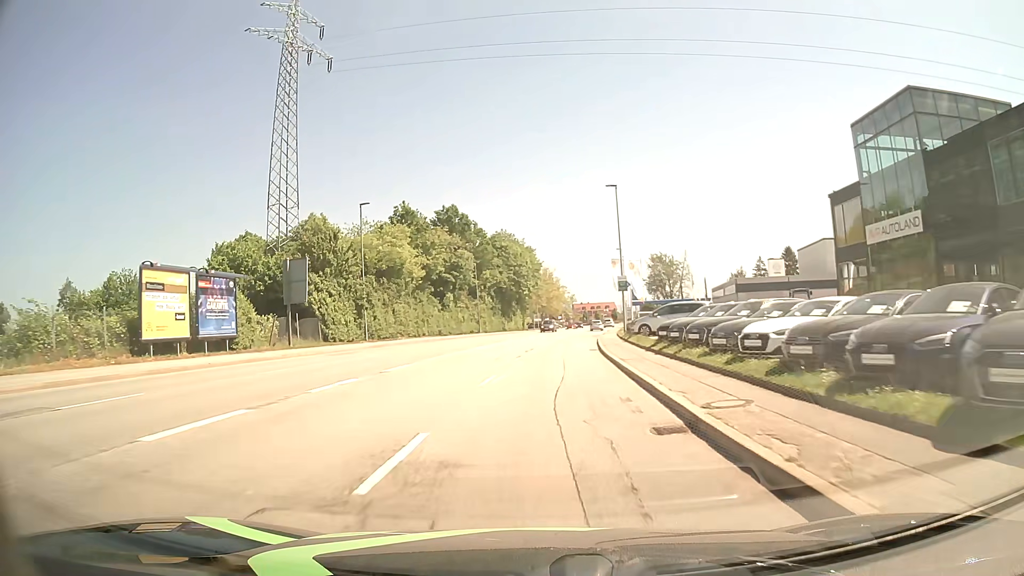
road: tertiary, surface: asphalt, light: Day
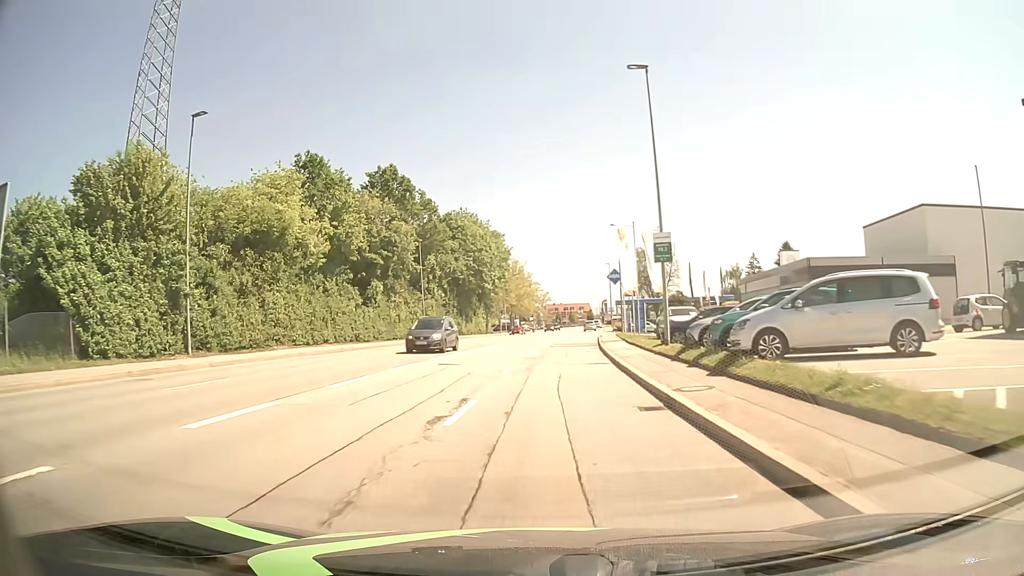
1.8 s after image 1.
(+0.6, +22.9) m; +2°
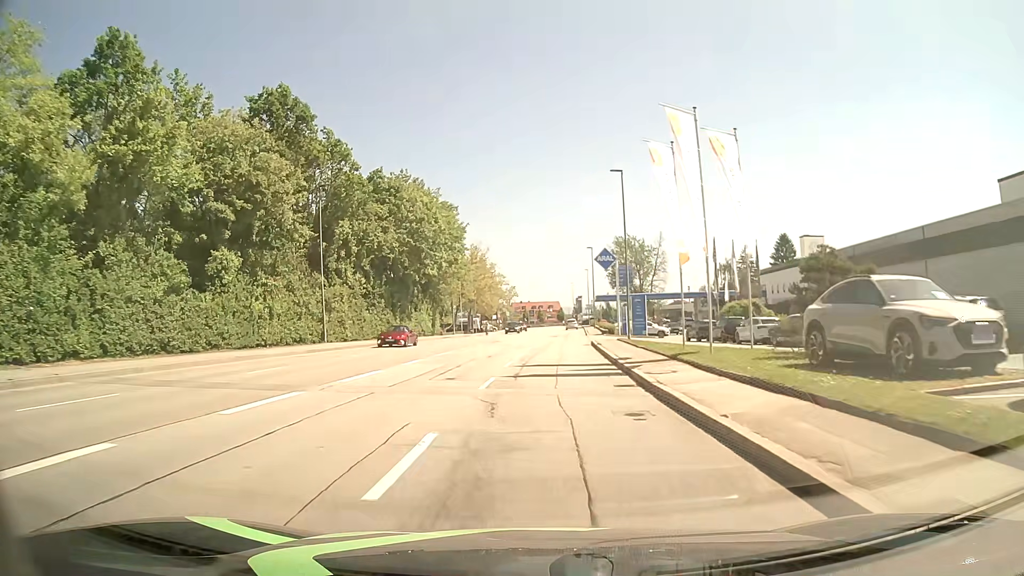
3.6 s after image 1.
(+0.8, +22.8) m; +3°
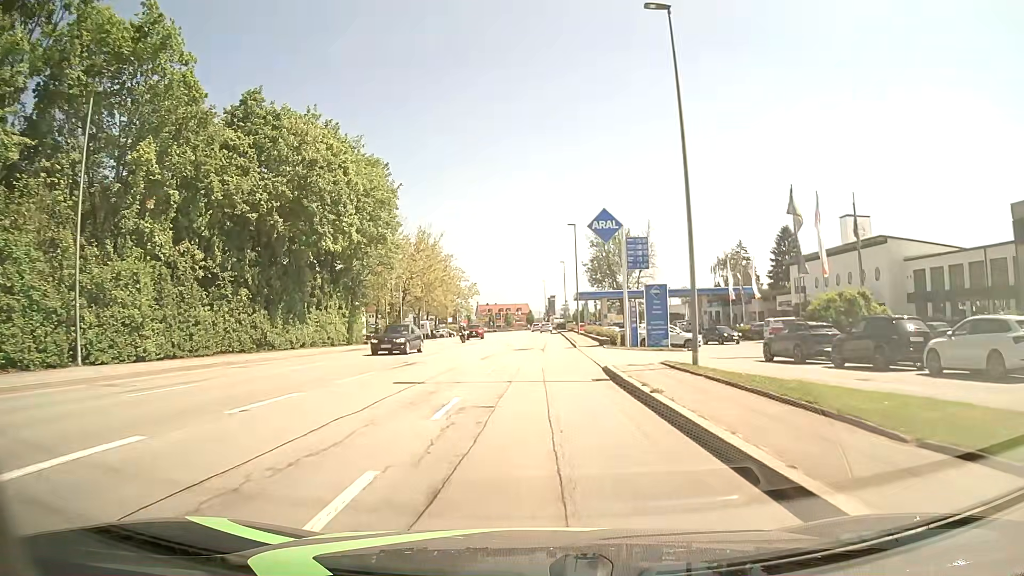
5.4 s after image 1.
(+0.8, +22.7) m; +3°
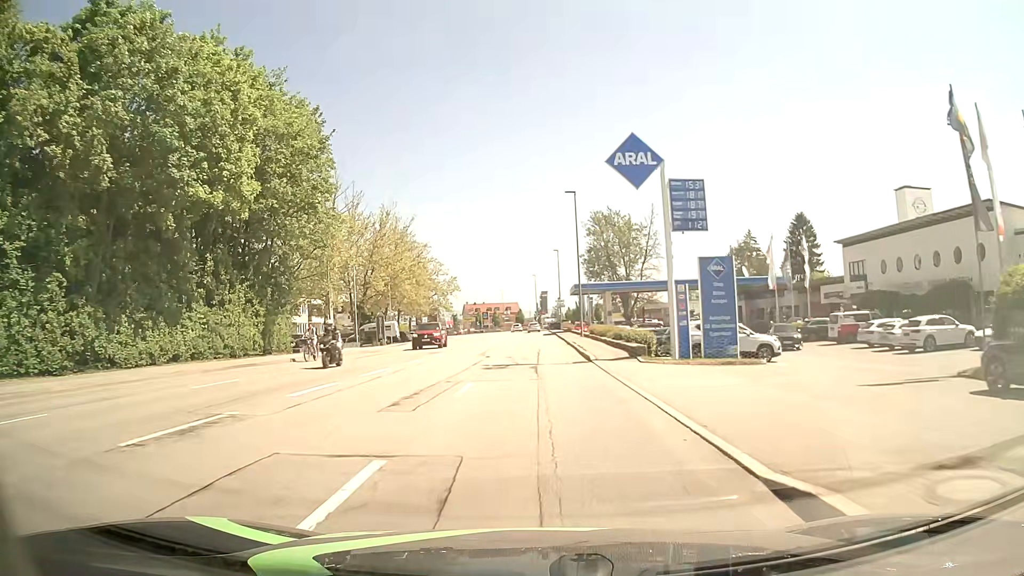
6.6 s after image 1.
(+0.1, +15.2) m; +1°
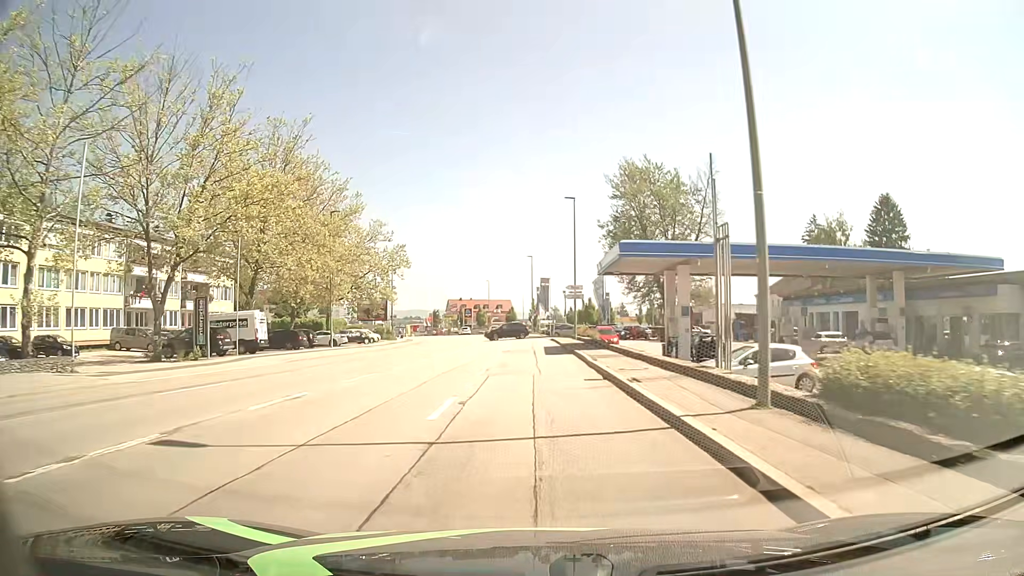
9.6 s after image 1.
(+0.1, +38.0) m; +1°
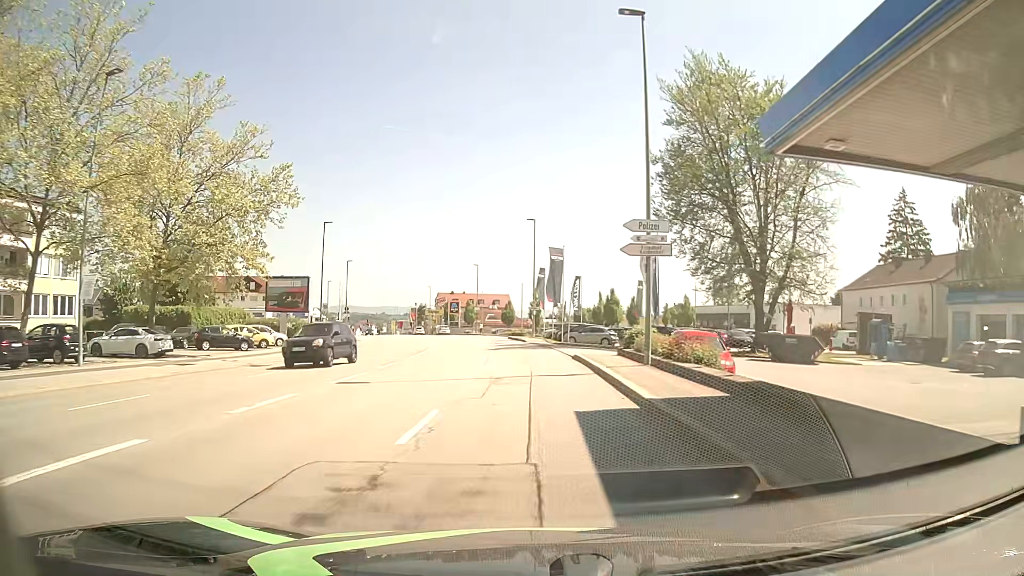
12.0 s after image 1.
(-0.2, +30.4) m; 0°
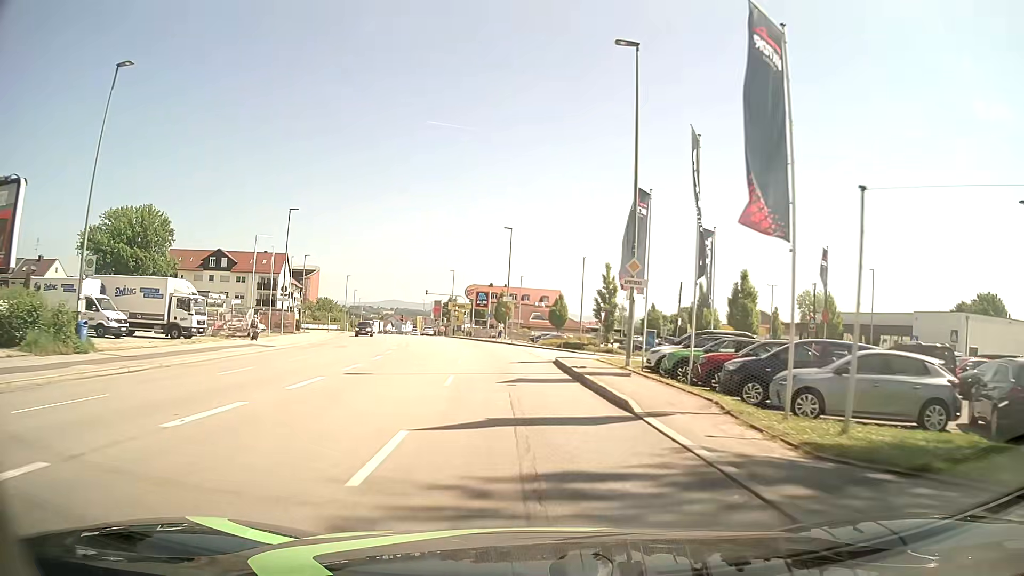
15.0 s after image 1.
(-1.3, +38.1) m; -4°
